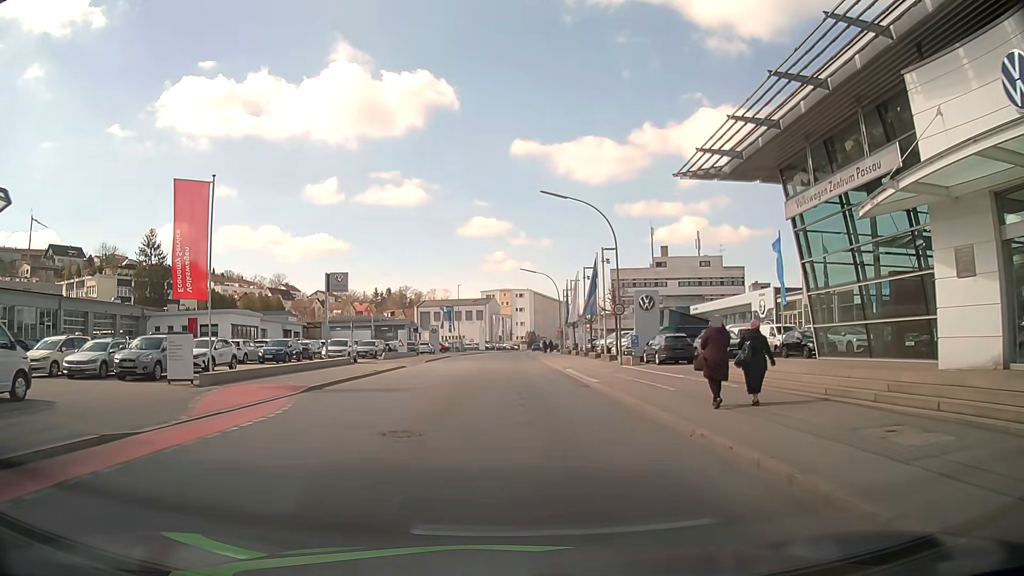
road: tertiary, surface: asphalt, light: Day
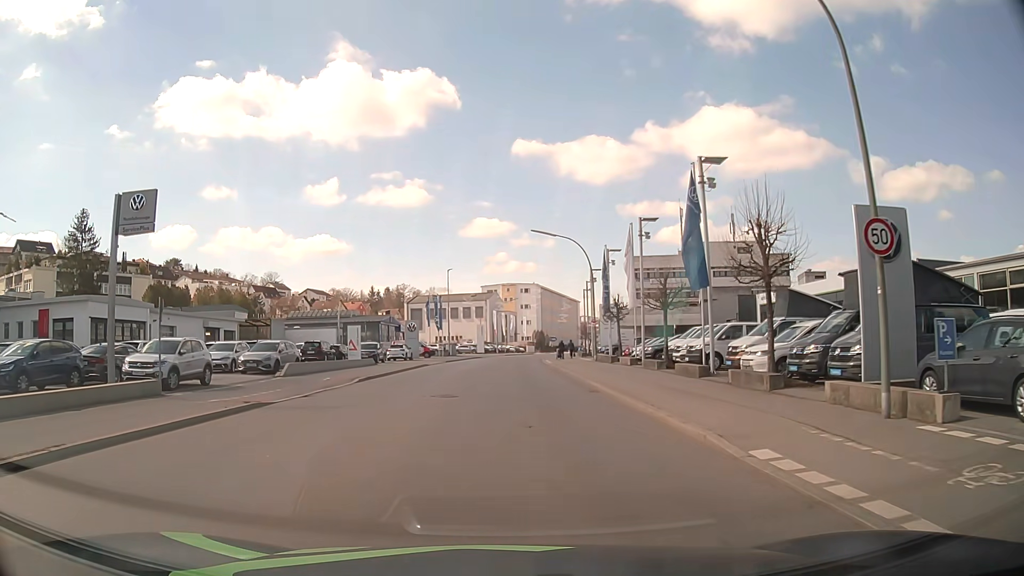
(-0.2, +24.4) m; 0°
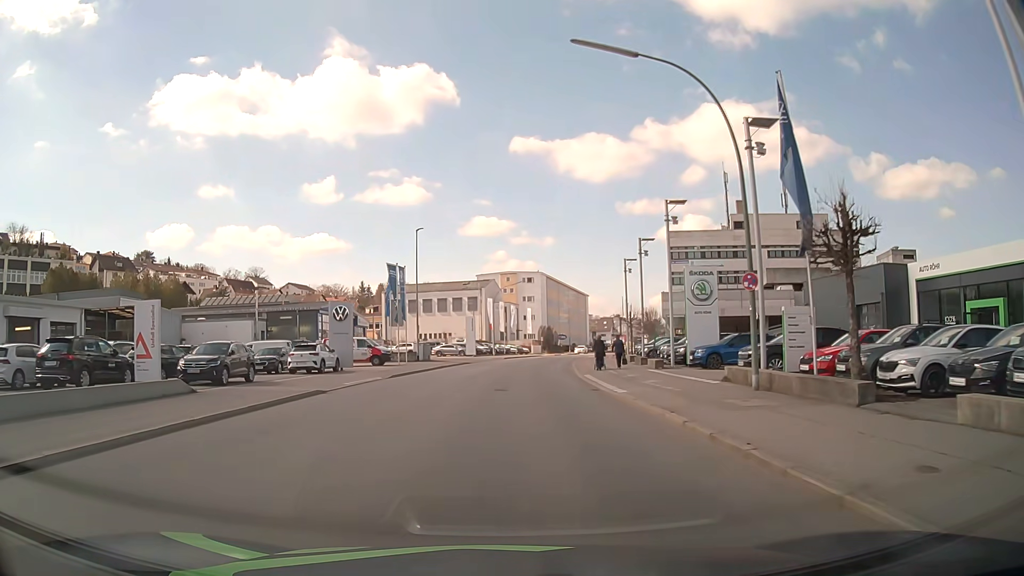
(-0.1, +28.9) m; 0°
